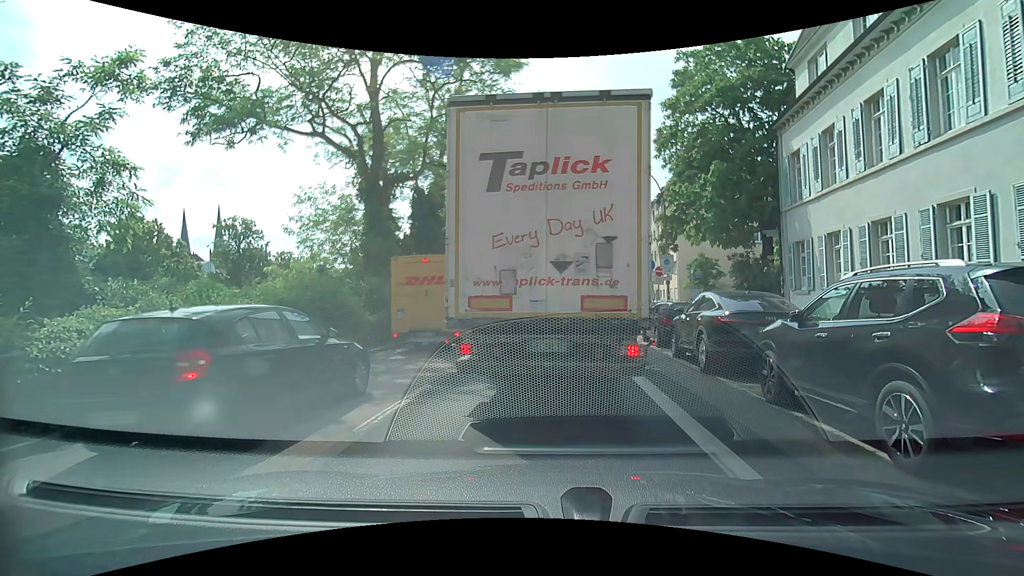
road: primary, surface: asphalt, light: Day
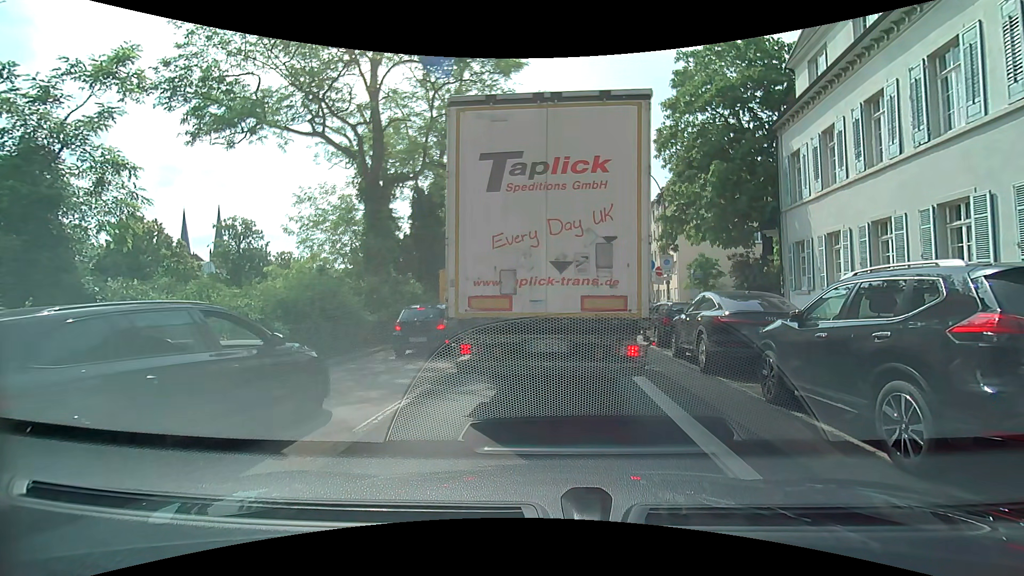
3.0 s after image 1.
(0.0, 0.0) m; 0°
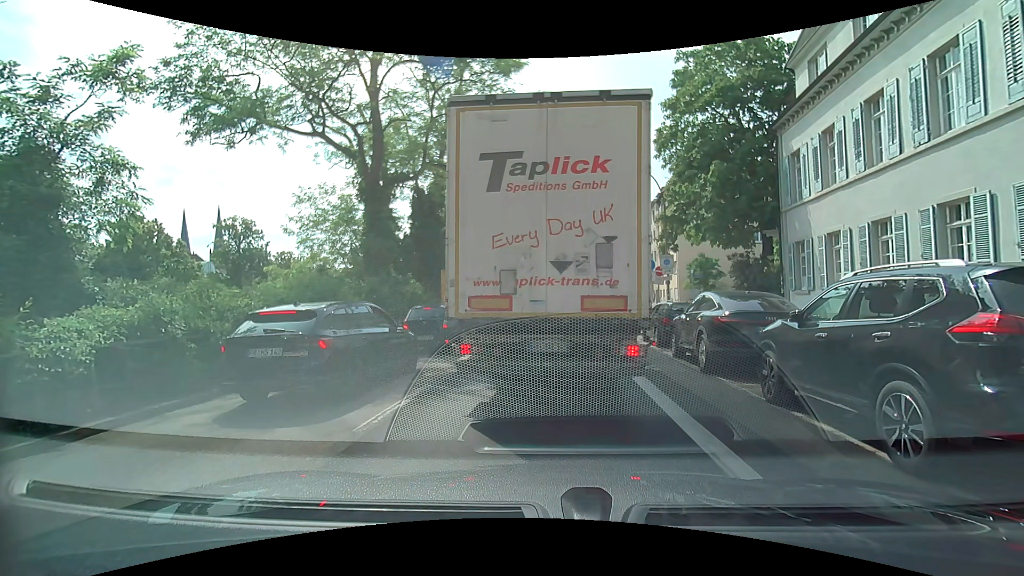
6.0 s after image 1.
(0.0, 0.0) m; 0°
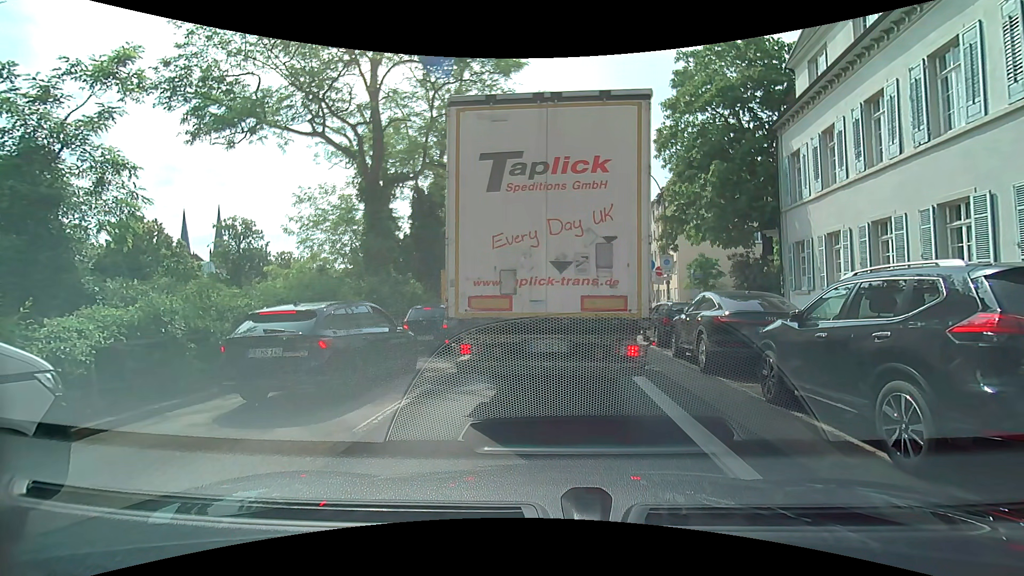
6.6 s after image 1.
(0.0, 0.0) m; 0°
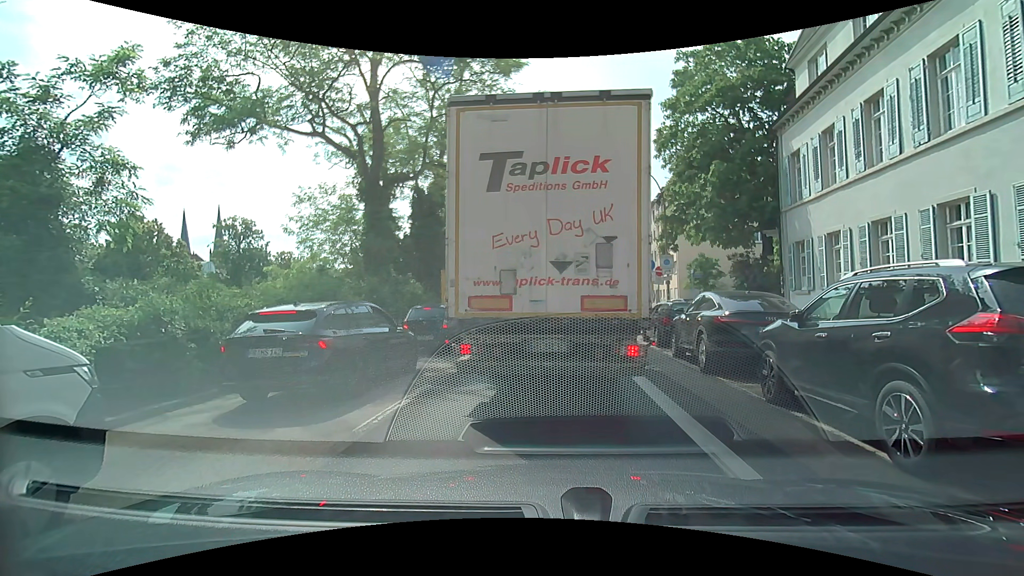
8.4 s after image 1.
(0.0, 0.0) m; 0°
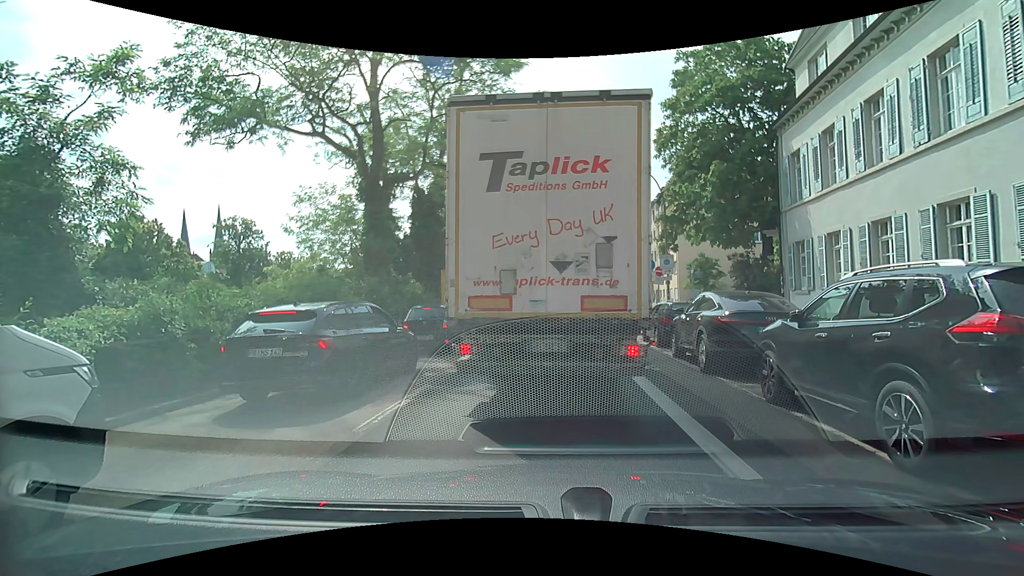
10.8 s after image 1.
(0.0, 0.0) m; 0°
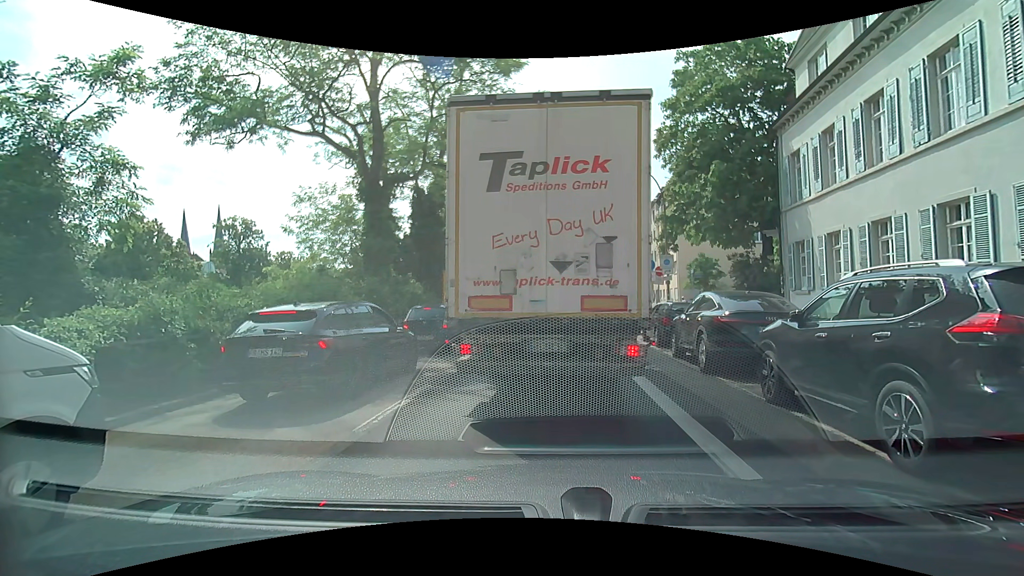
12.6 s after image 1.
(0.0, 0.0) m; 0°
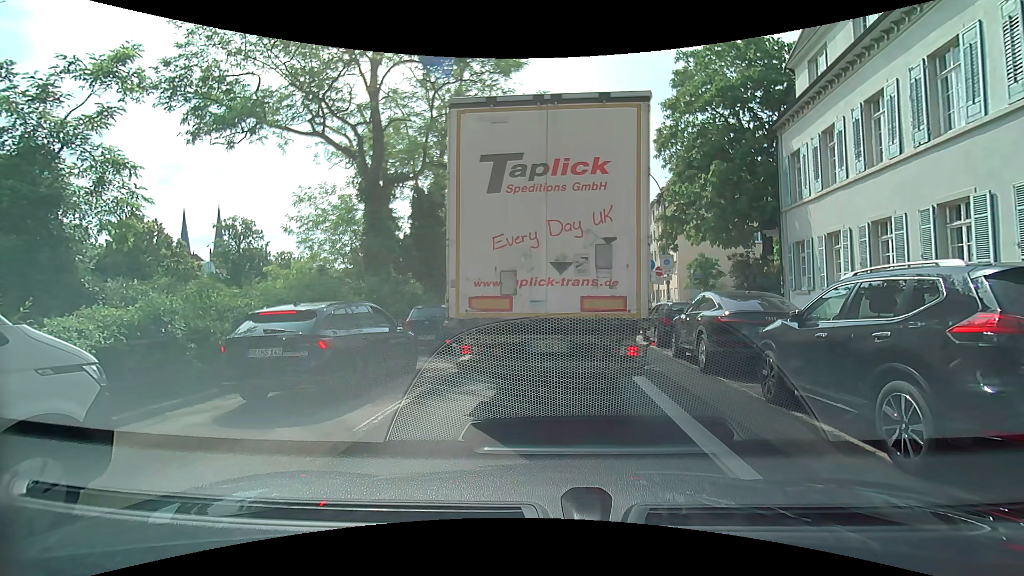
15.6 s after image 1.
(0.0, 0.0) m; 0°
